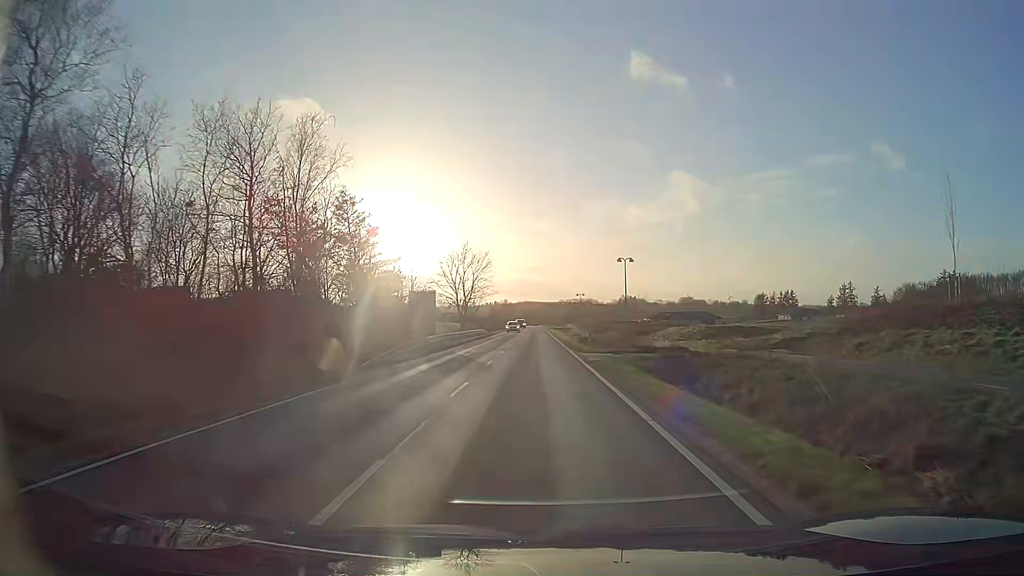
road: tertiary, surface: asphalt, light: Day
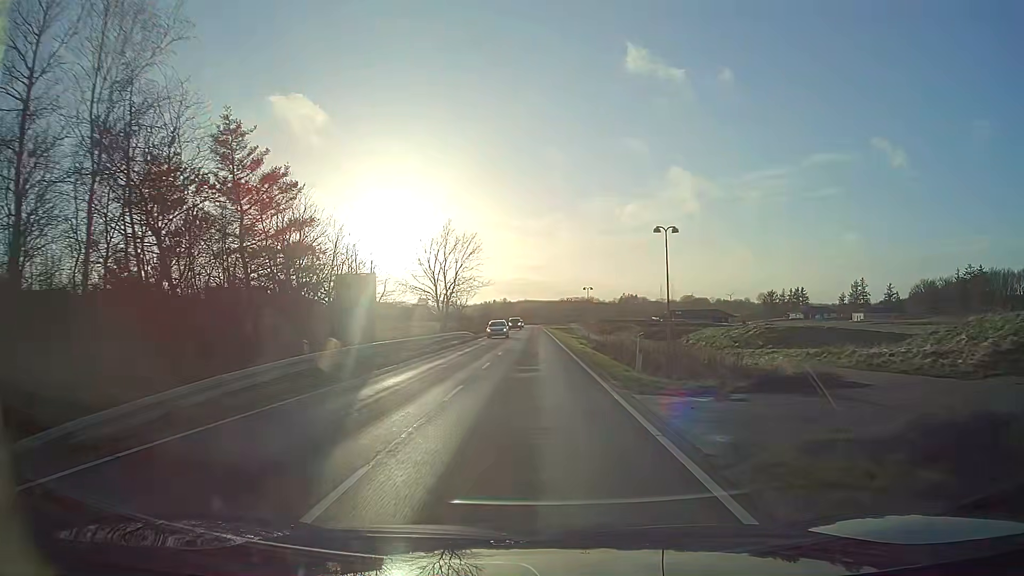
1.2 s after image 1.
(+0.1, +16.2) m; 0°
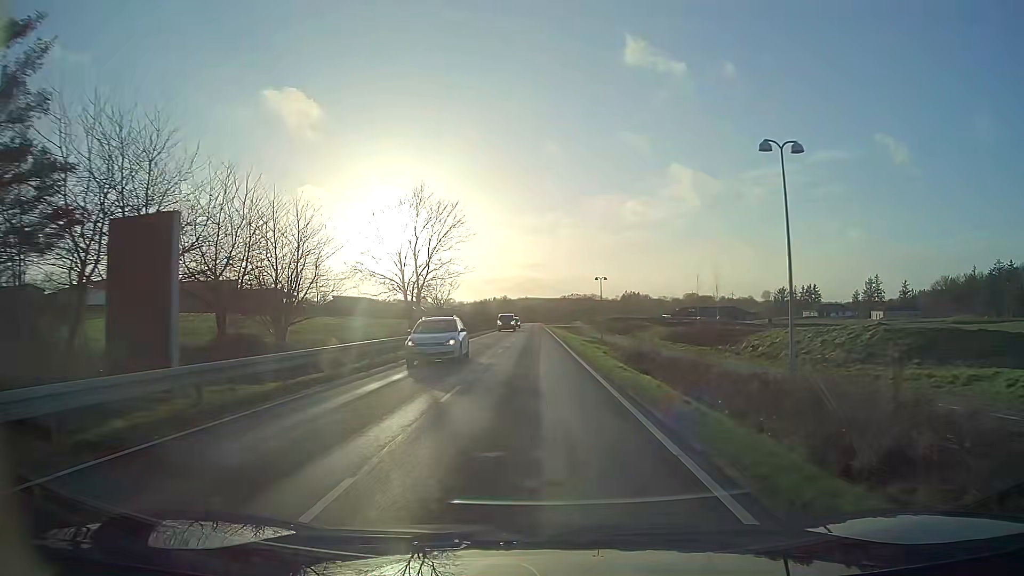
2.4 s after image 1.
(0.0, +16.4) m; 0°
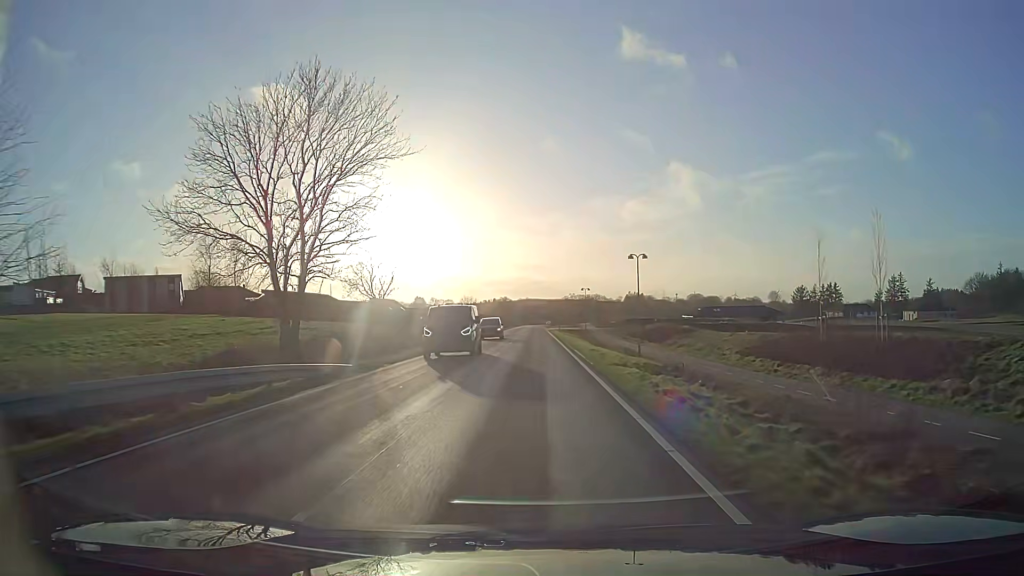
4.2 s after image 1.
(0.0, +25.0) m; 0°
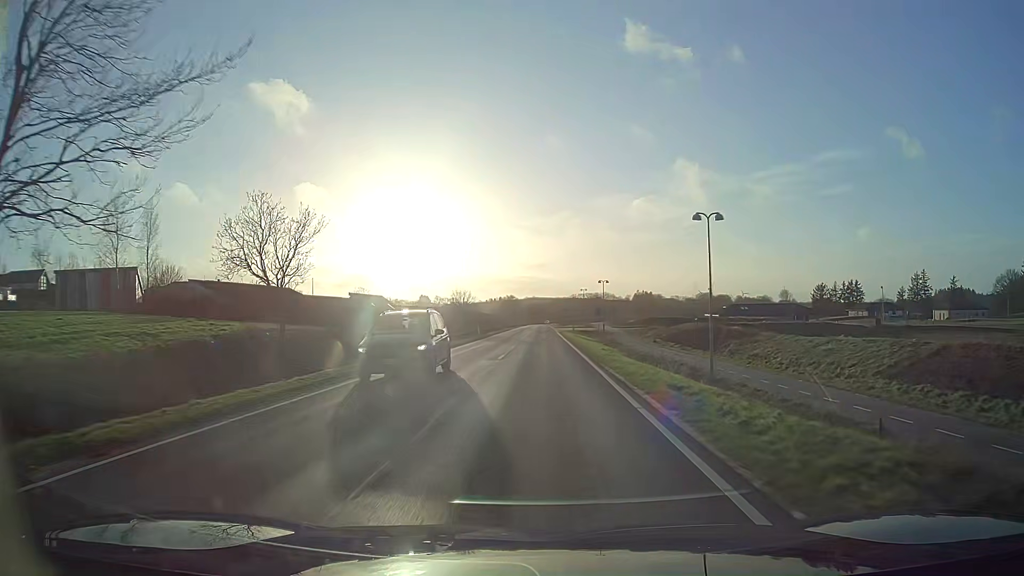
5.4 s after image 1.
(-0.1, +16.8) m; -1°
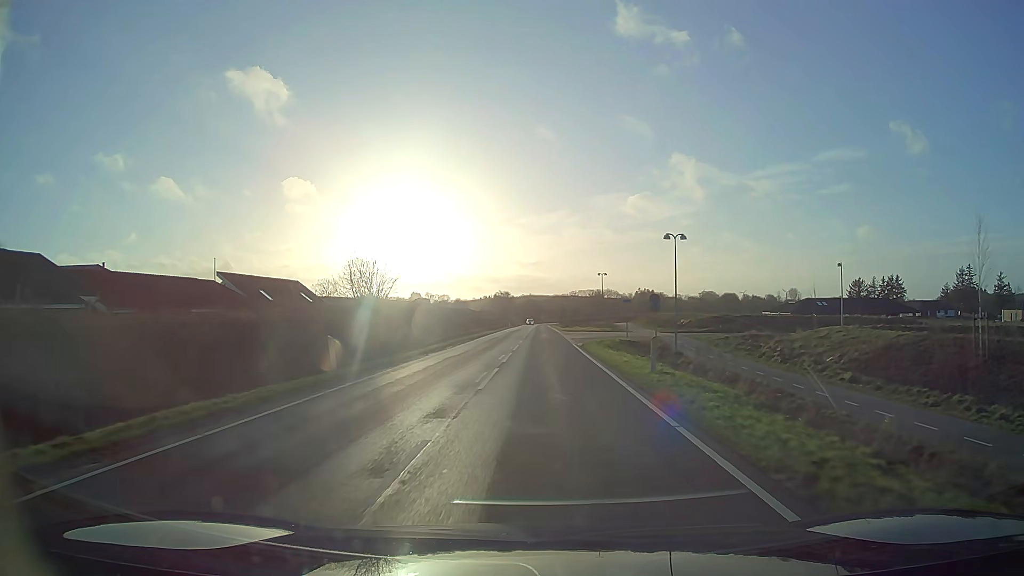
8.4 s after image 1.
(0.0, +42.0) m; 0°
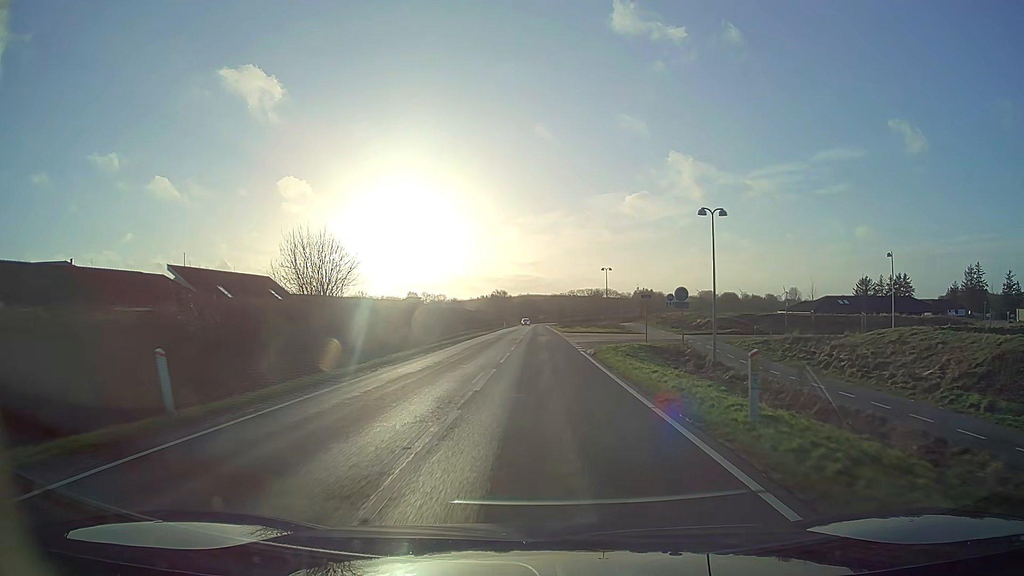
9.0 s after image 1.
(0.0, +8.4) m; 0°
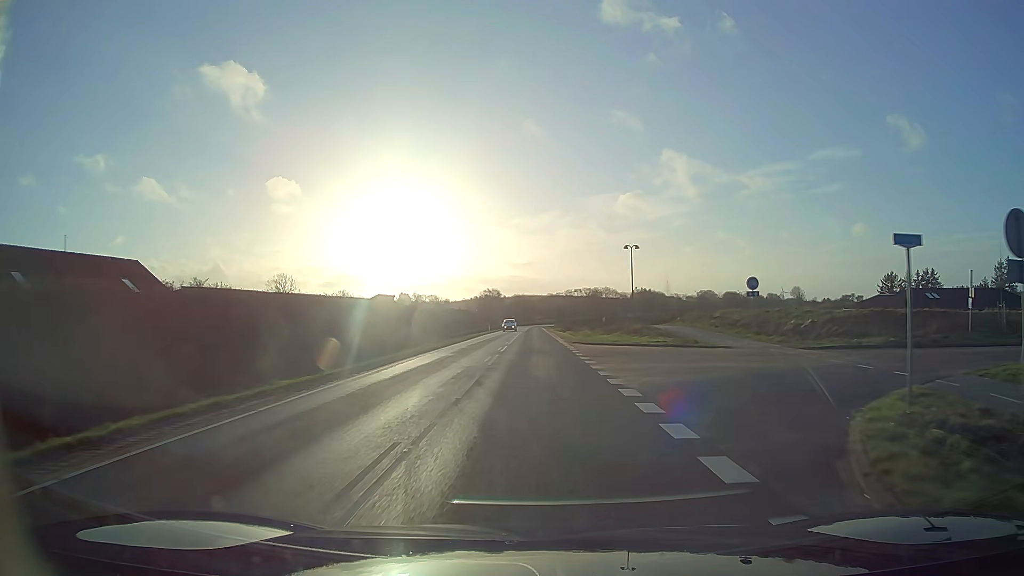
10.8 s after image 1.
(+0.1, +25.0) m; +1°
(0, +10) (0, +20) (0, +30) (0, +40) (0, +50) (0, +60) (-1, +70) (-1, +80) (-1, +90) (-1, +100) m
